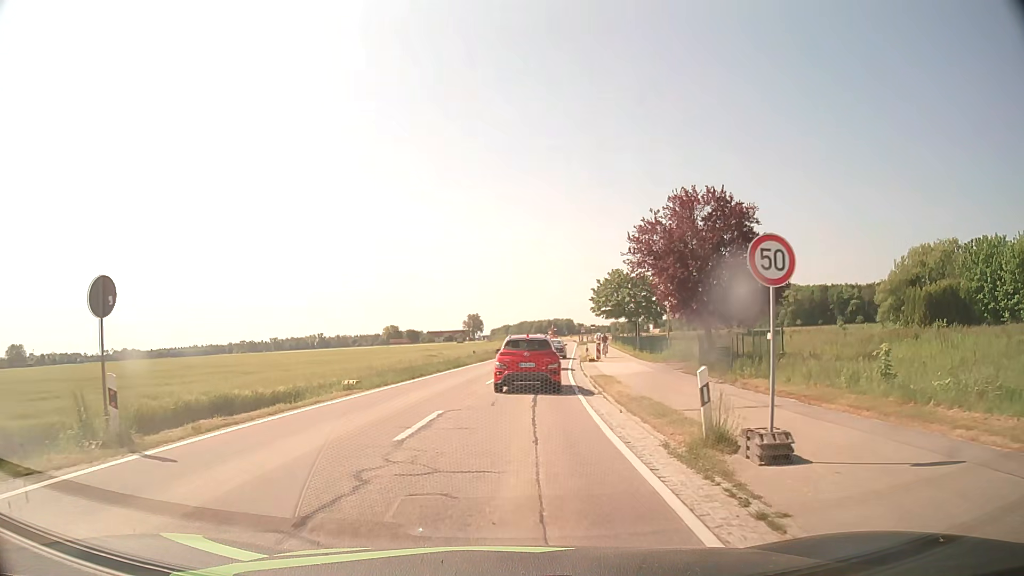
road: tertiary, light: Day
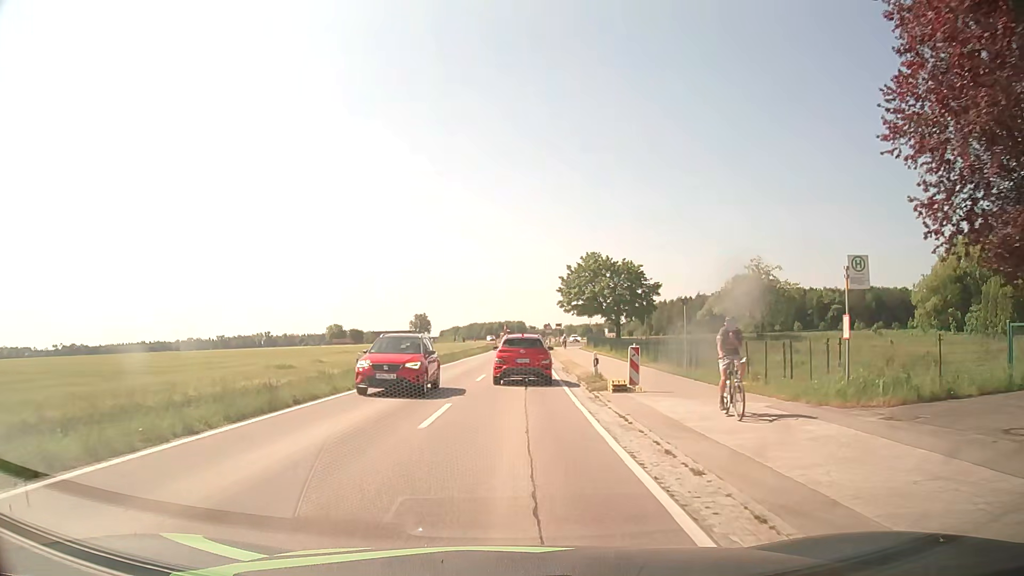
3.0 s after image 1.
(+0.6, +24.1) m; +4°
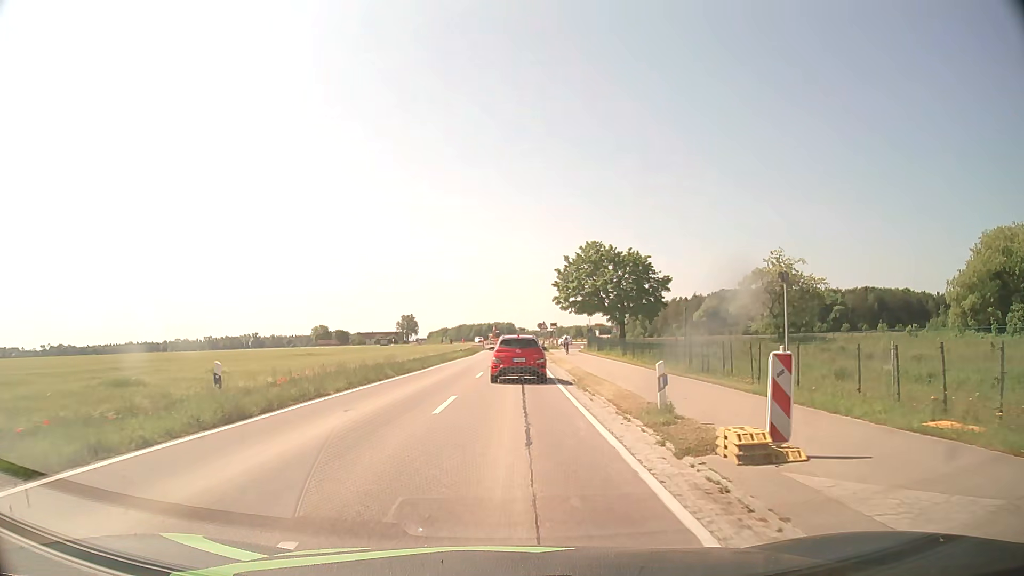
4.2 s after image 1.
(+0.1, +10.5) m; +1°
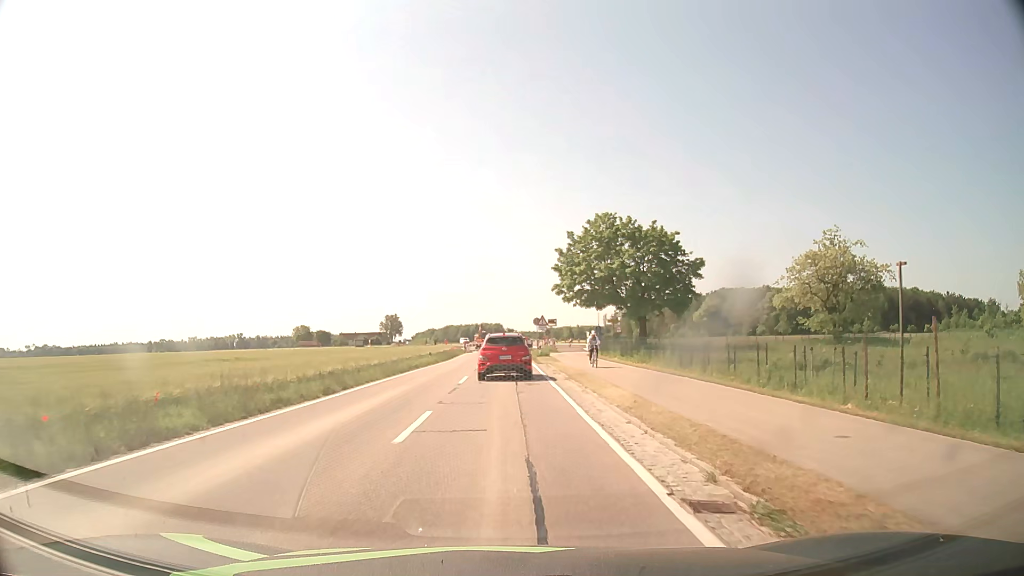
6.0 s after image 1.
(+0.1, +16.7) m; +1°
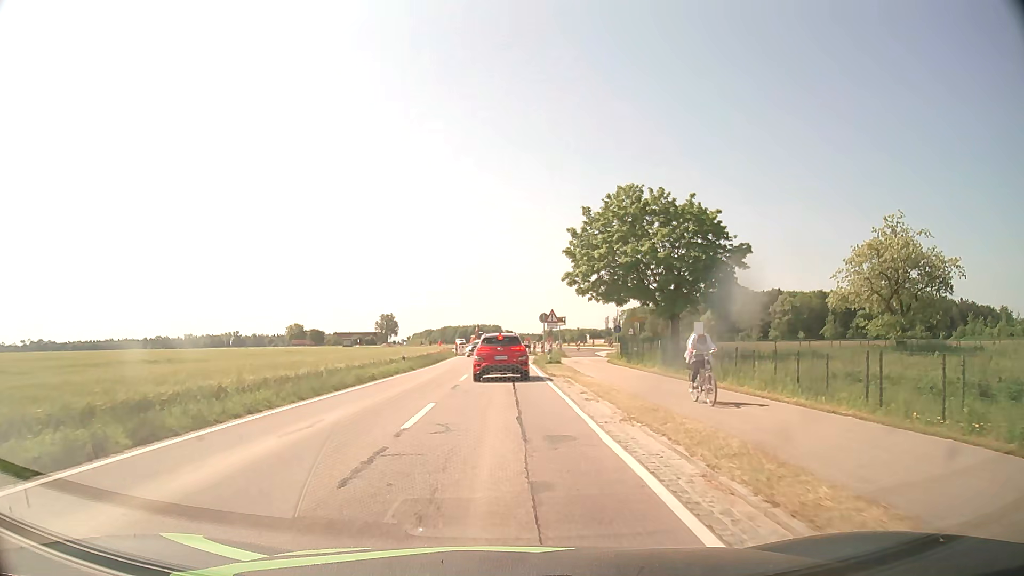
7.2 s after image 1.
(0.0, +11.3) m; 0°
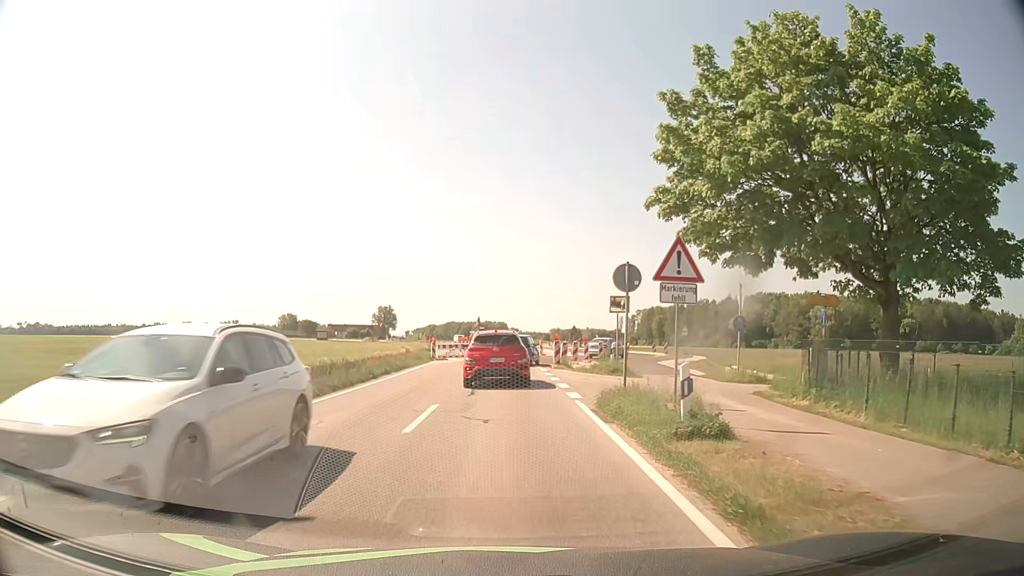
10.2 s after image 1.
(0.0, +25.6) m; 0°
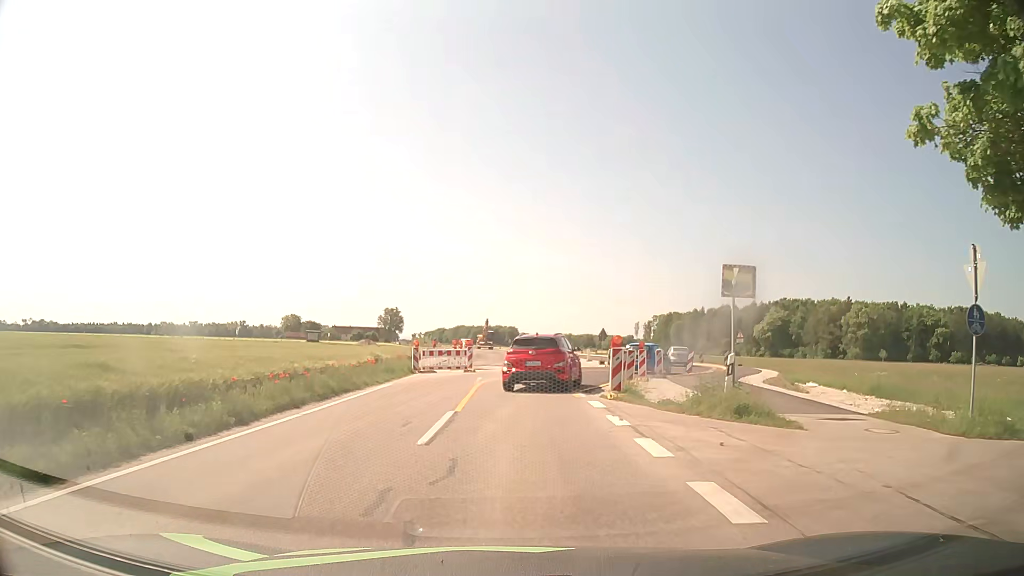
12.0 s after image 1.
(-0.2, +13.4) m; -1°
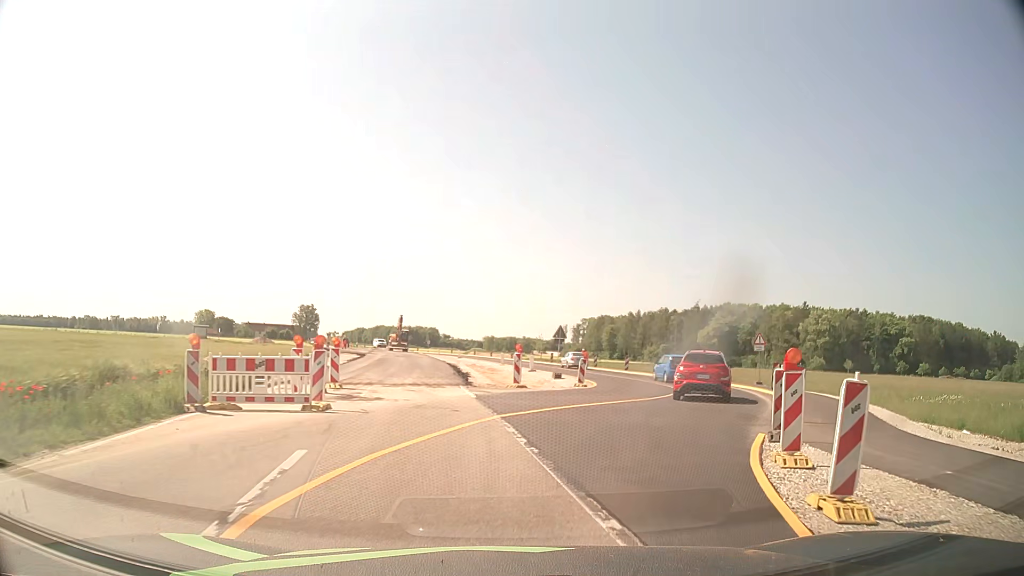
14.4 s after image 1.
(+0.5, +17.8) m; +7°
(+1, +10) (+5, +19) (+8, +29) (+9, +39) (+8, +49) (+7, +59) (+5, +68) (+4, +78) (+2, +88) (+1, +98) m
